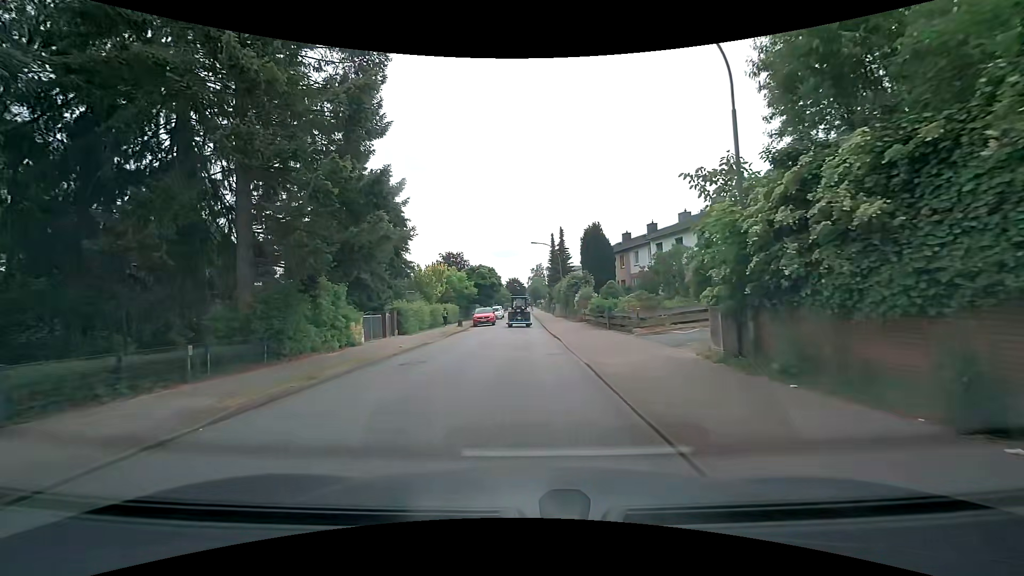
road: residential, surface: asphalt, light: Day
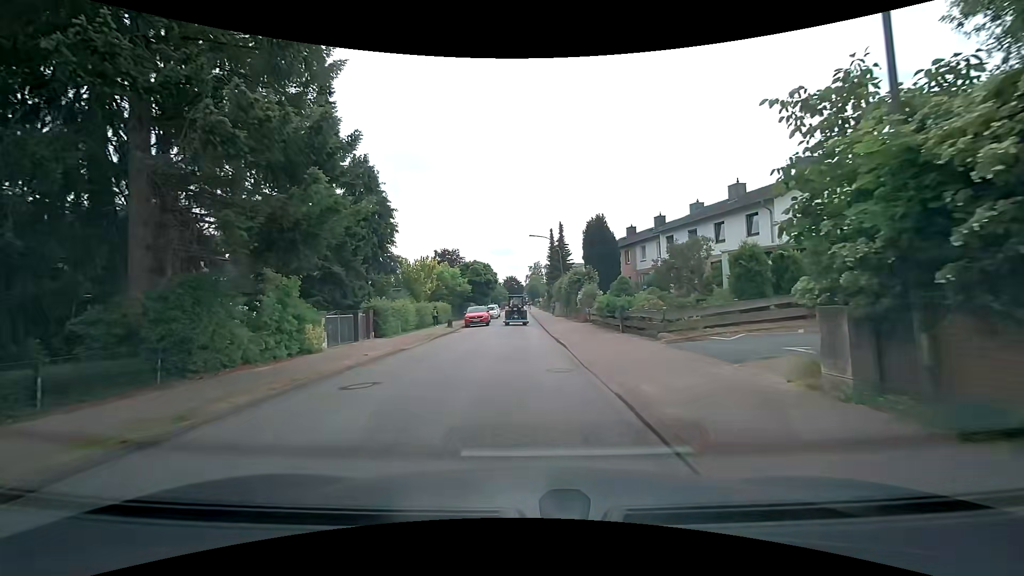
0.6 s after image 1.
(0.0, +4.0) m; +1°
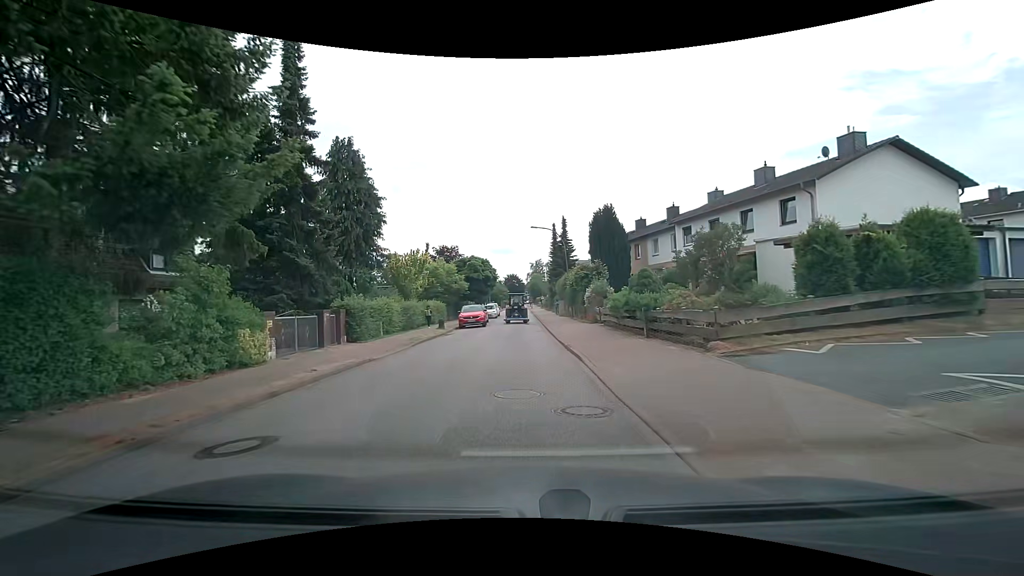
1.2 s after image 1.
(0.0, +4.1) m; 0°
(0, +10) (0, +20) (0, +30) (0, +40) (0, +50) (0, +60) (0, +70) (0, +80) (0, +90) (0, +100) m
